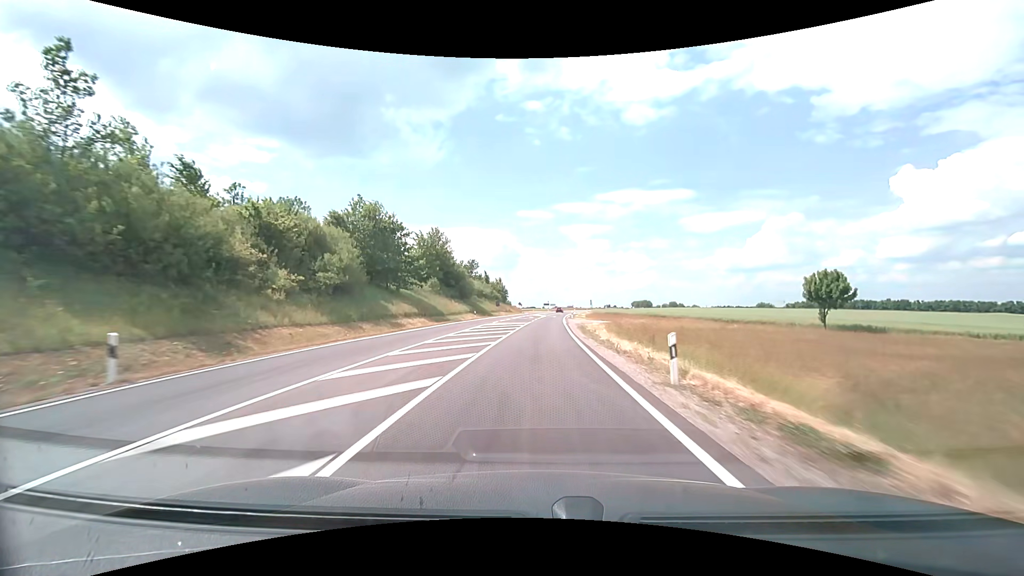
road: secondary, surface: asphalt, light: Day
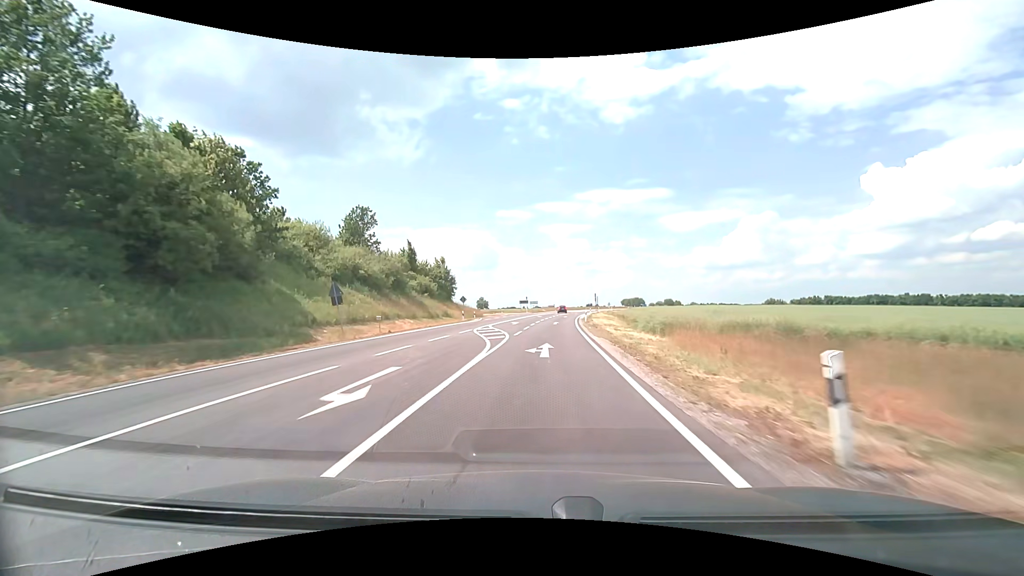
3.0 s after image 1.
(+1.8, +62.0) m; +2°
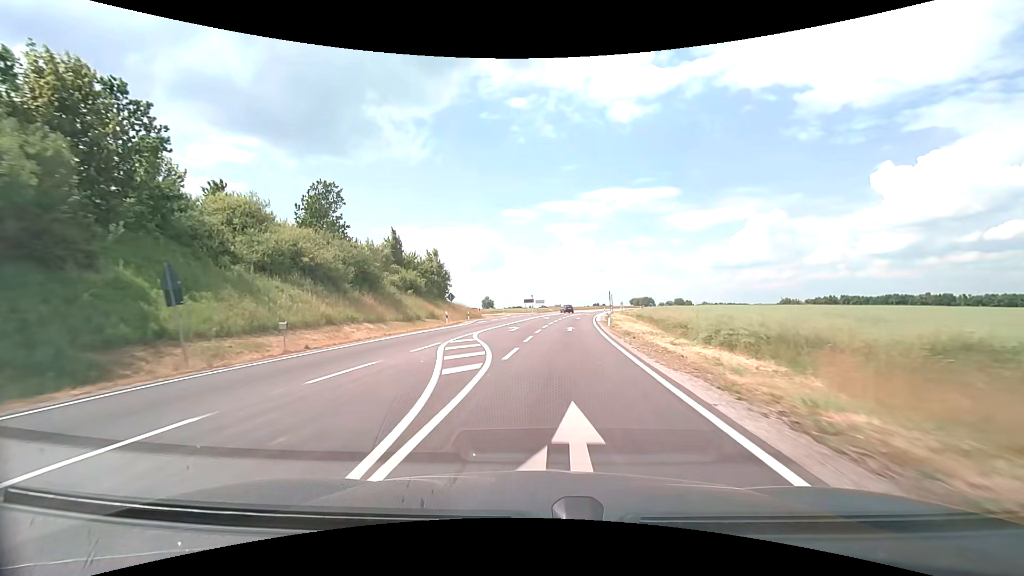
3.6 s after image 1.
(-0.1, +11.1) m; -1°
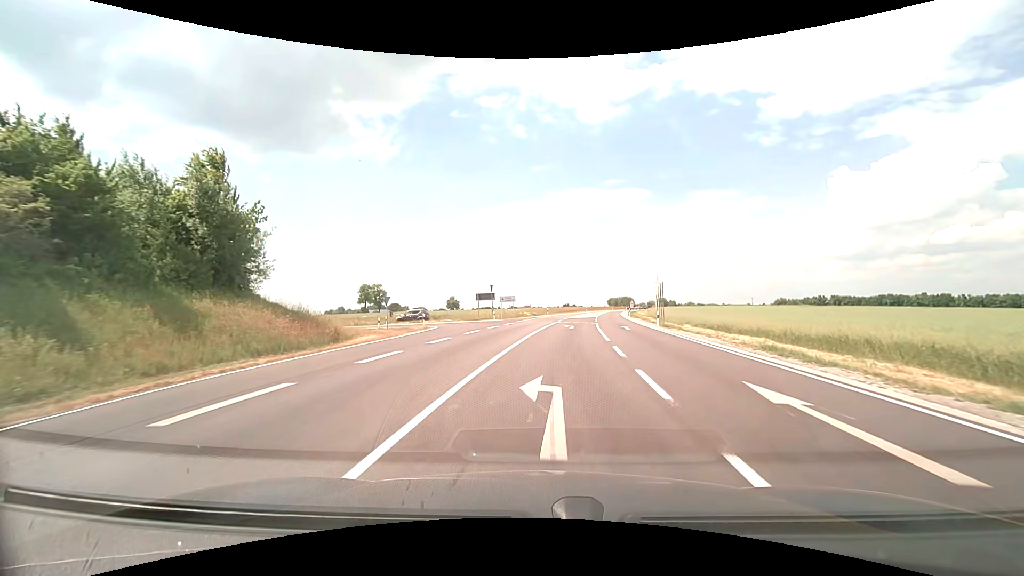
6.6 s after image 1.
(+0.2, +47.0) m; +3°
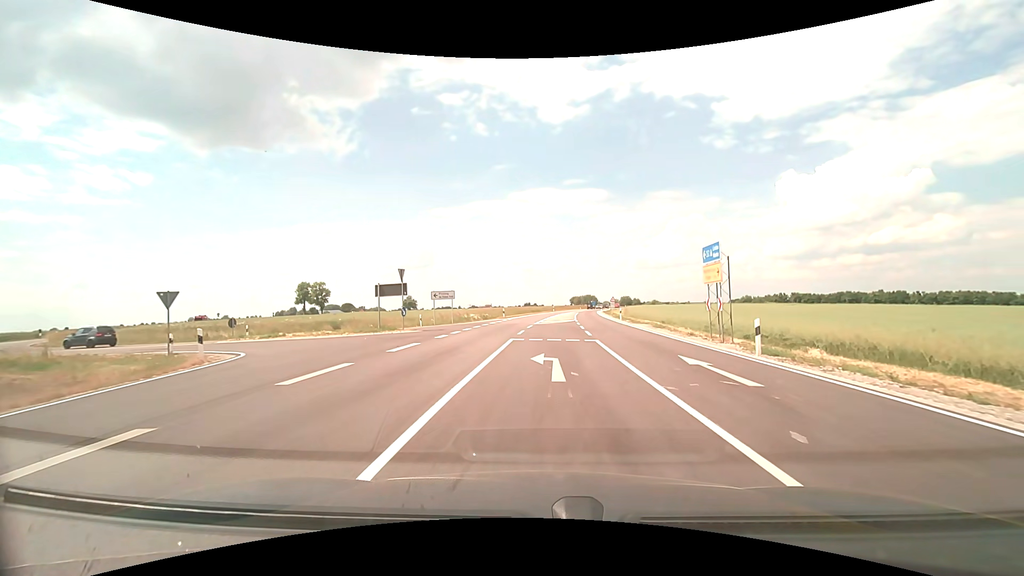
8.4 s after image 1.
(+0.8, +20.4) m; +5°
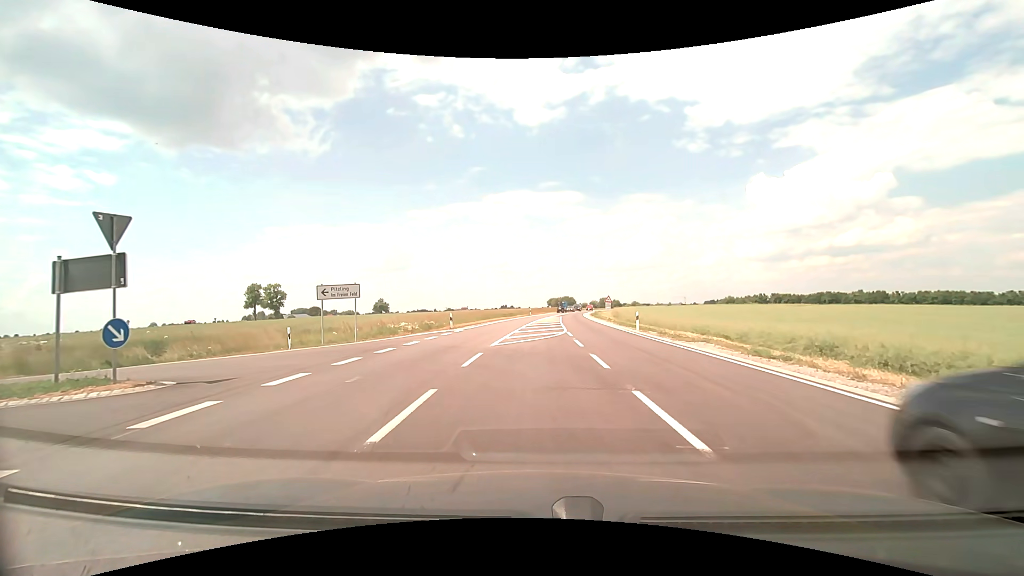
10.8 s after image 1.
(+0.4, +17.1) m; +3°
